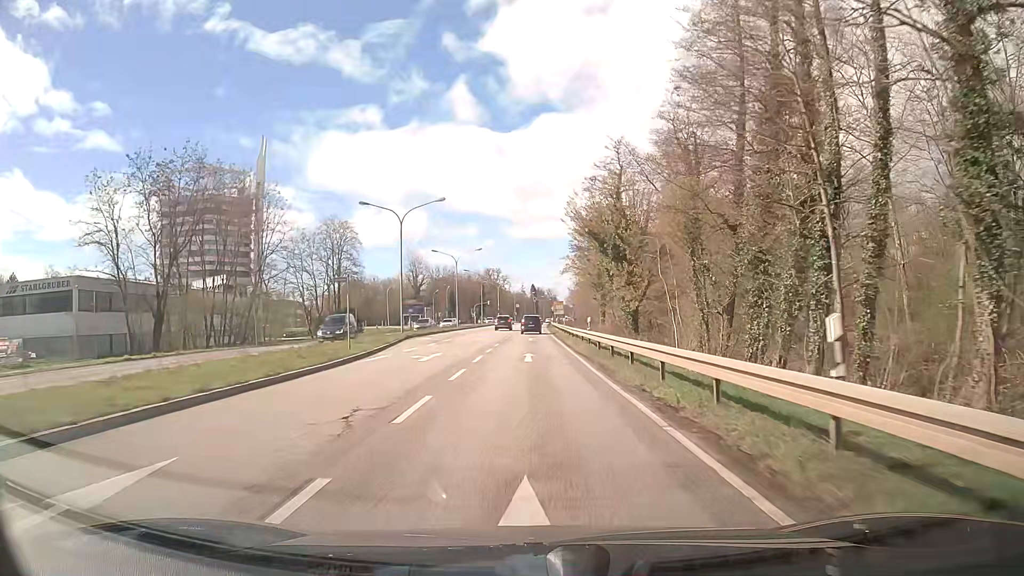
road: primary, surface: asphalt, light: Day
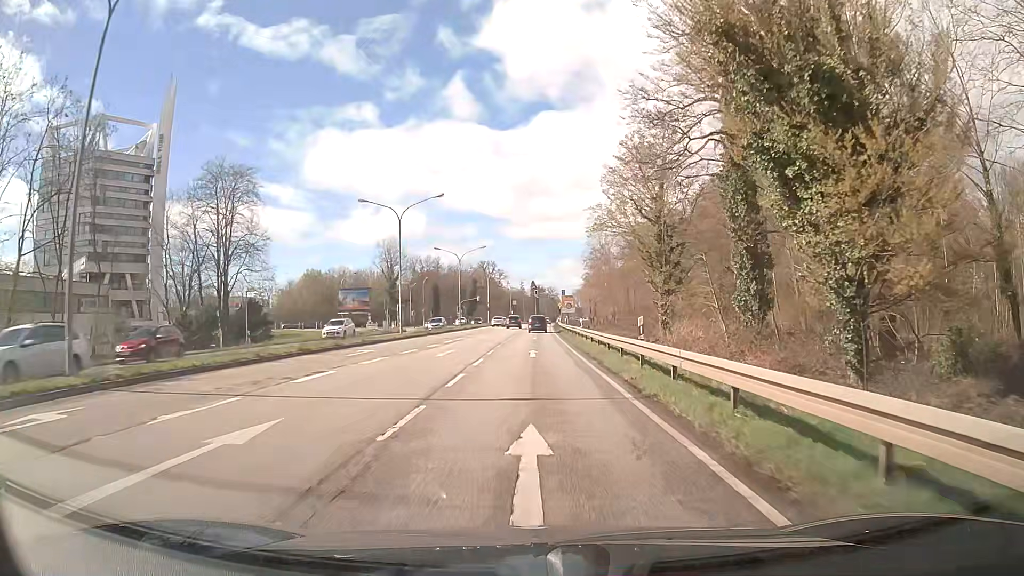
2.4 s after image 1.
(-0.4, +37.1) m; 0°
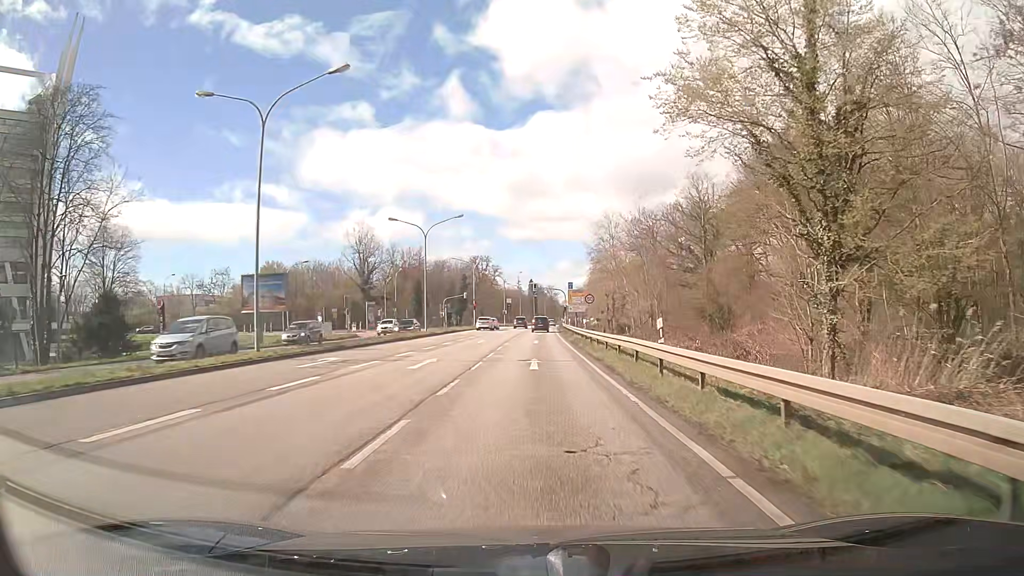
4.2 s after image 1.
(0.0, +25.3) m; 0°
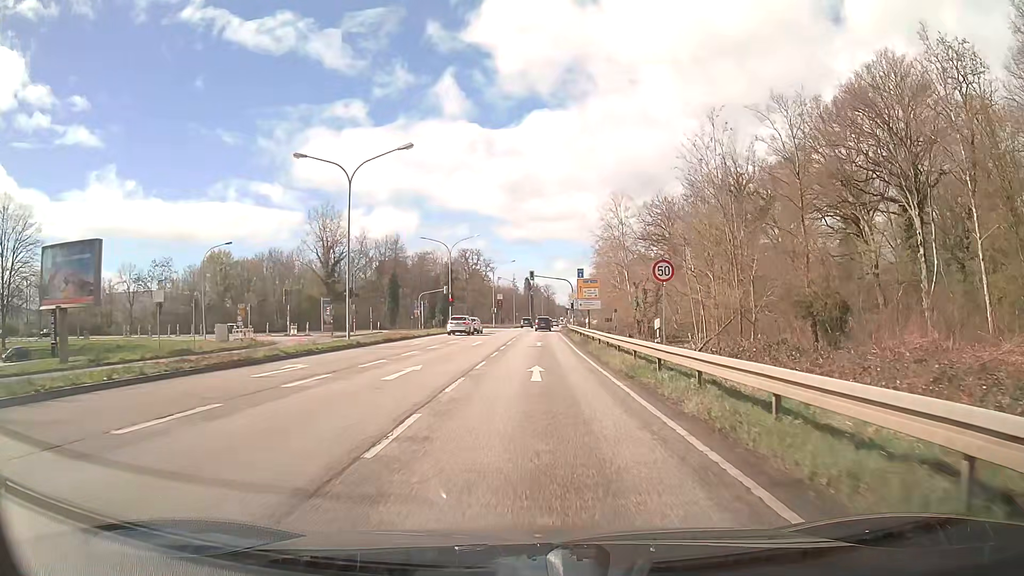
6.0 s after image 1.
(-0.1, +23.4) m; 0°
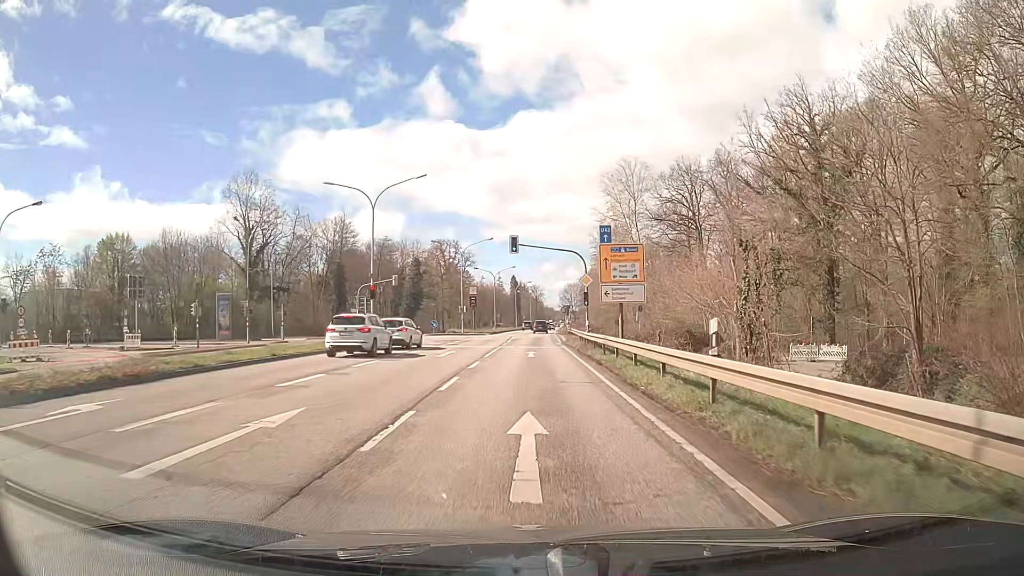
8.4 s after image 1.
(+0.3, +29.7) m; +1°
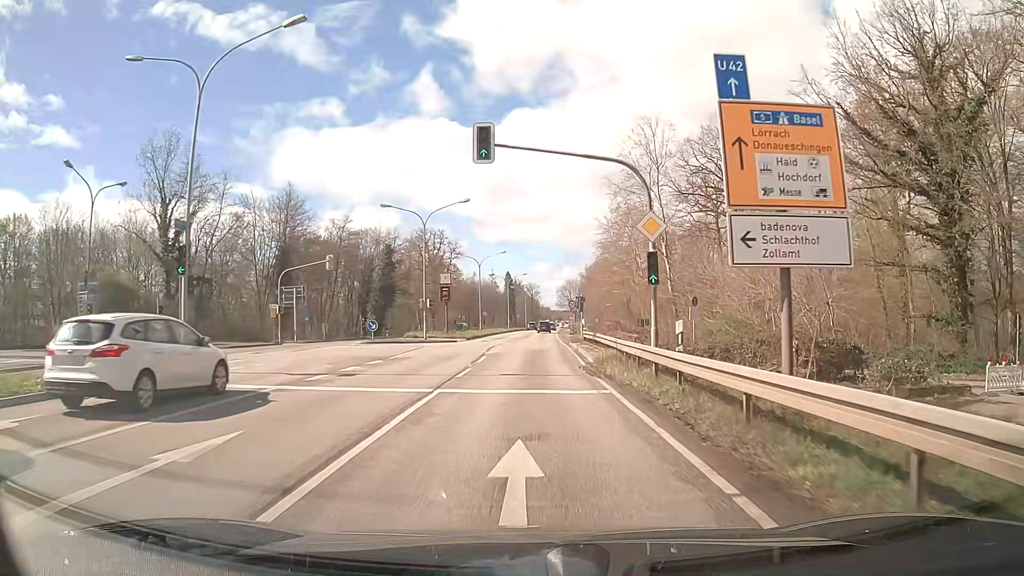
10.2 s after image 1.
(+0.1, +22.2) m; +1°
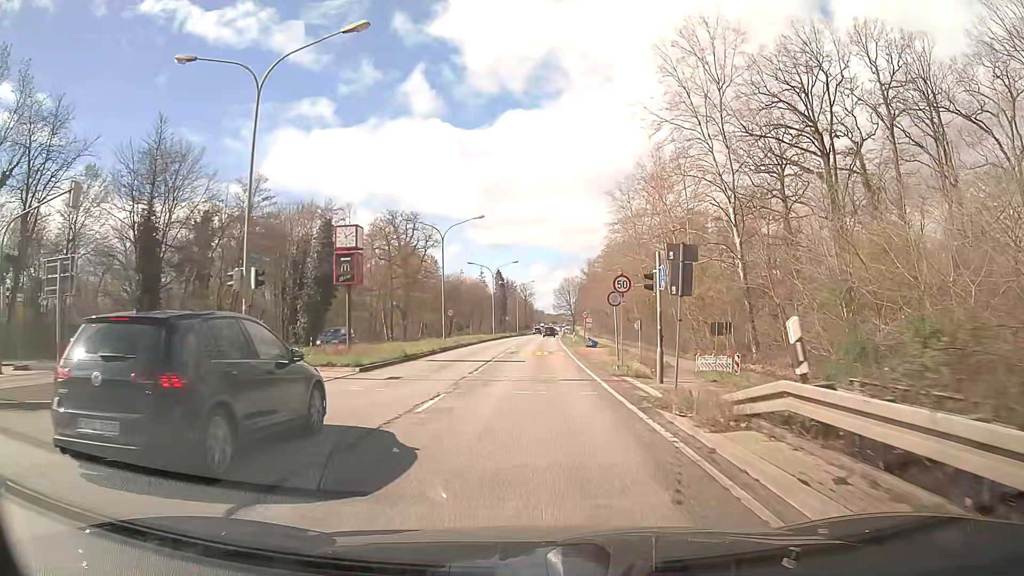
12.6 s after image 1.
(+0.1, +29.9) m; +1°
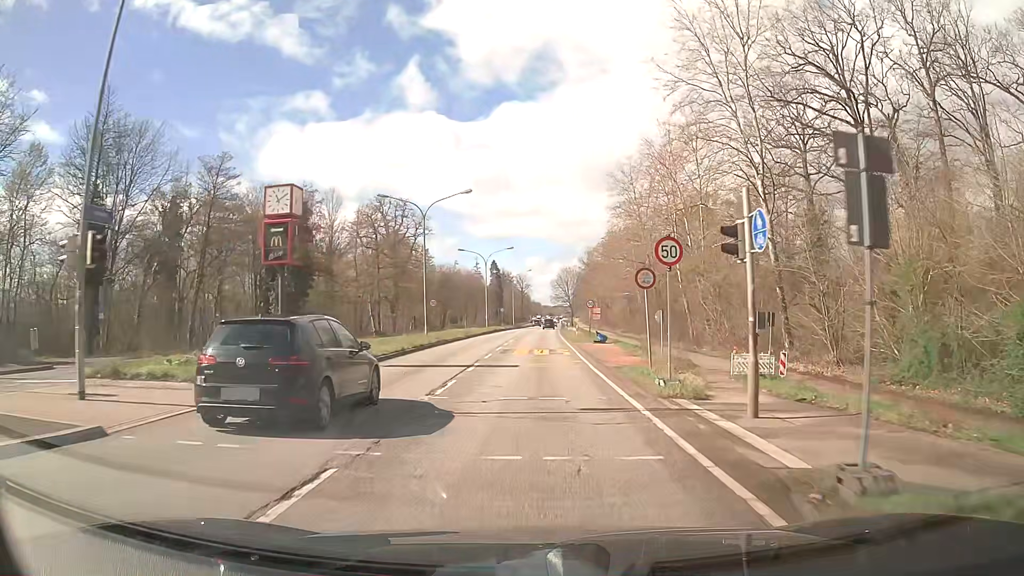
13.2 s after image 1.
(0.0, +7.5) m; 0°
(0, +10) (0, +20) (0, +30) (+1, +40) (+1, +50) (+1, +60) (+1, +70) (+2, +80) (+2, +90) (+3, +100) m
